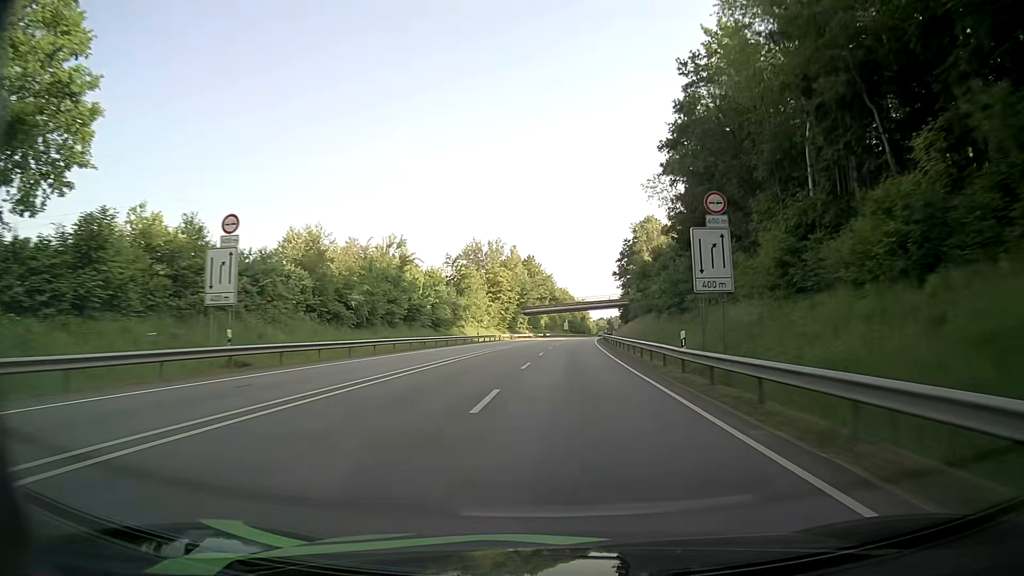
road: primary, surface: asphalt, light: Day
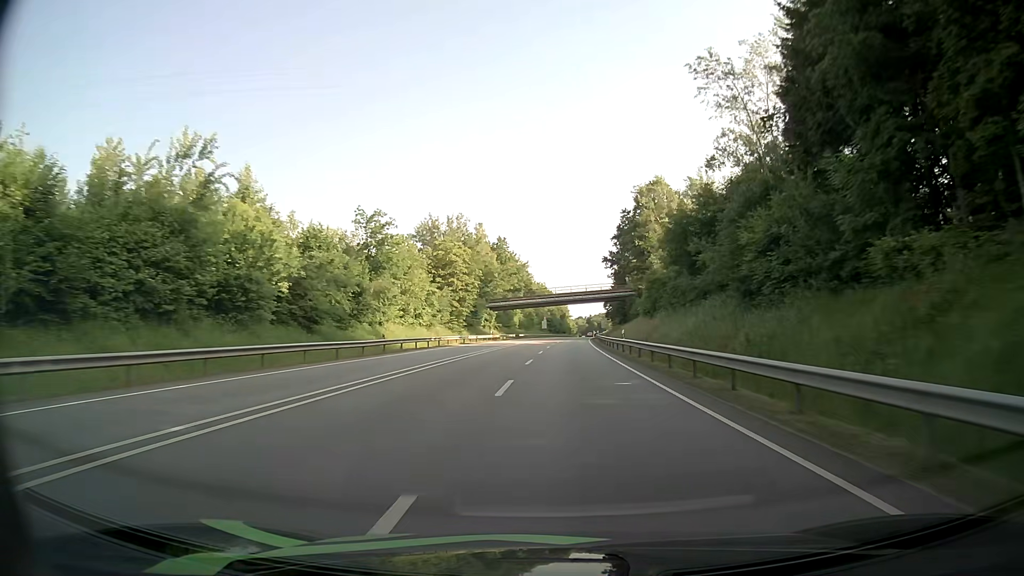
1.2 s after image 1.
(+0.4, +33.6) m; +2°
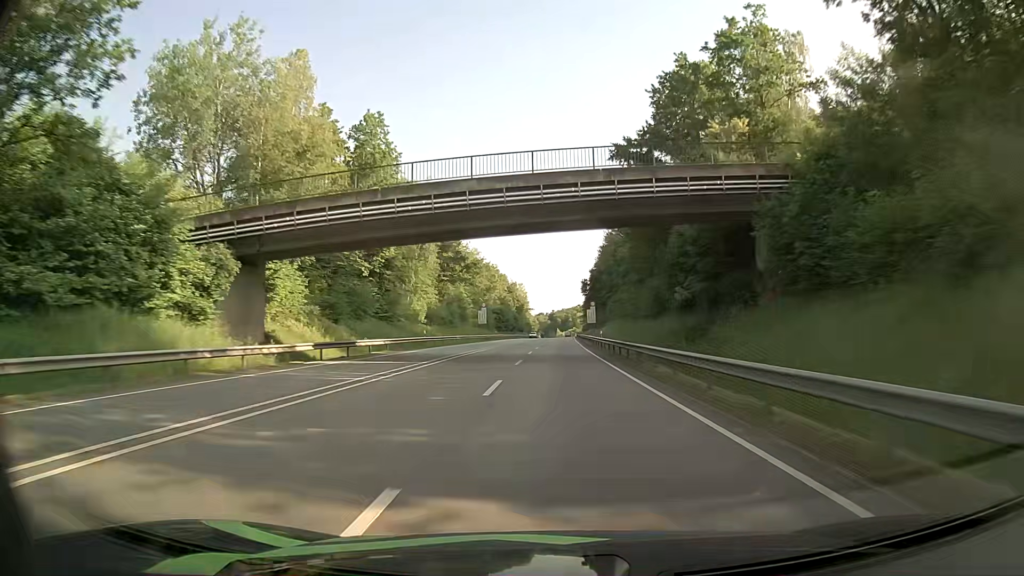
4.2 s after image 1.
(+2.4, +84.5) m; +3°
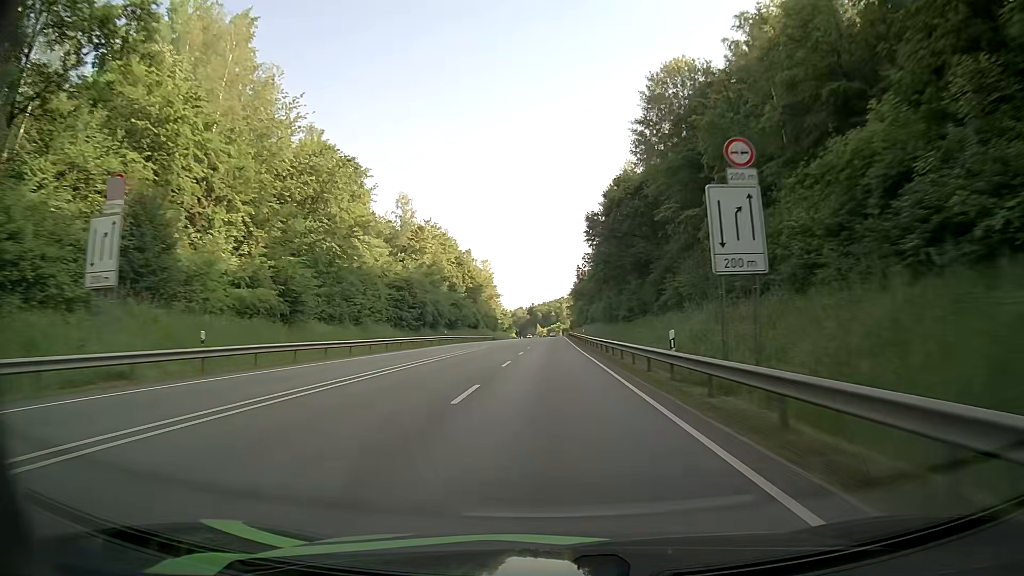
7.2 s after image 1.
(+1.7, +86.5) m; +2°
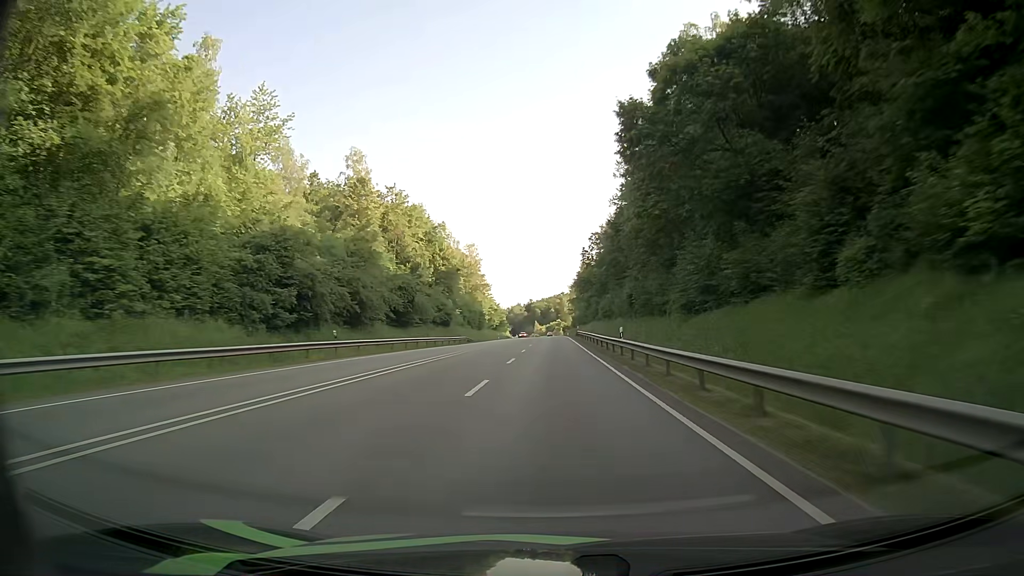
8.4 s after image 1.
(+0.1, +35.0) m; 0°
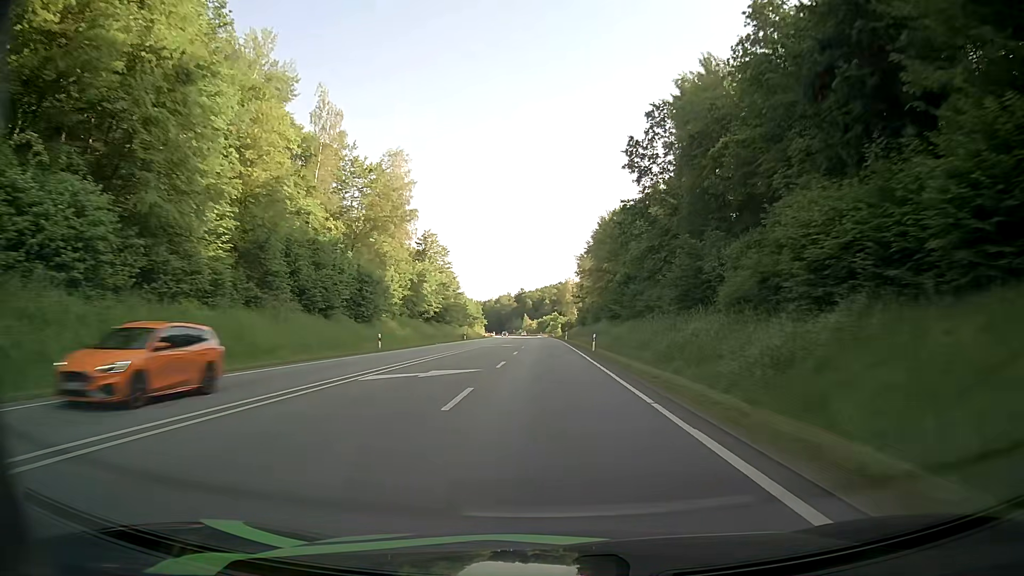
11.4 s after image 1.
(0.0, +87.4) m; 0°
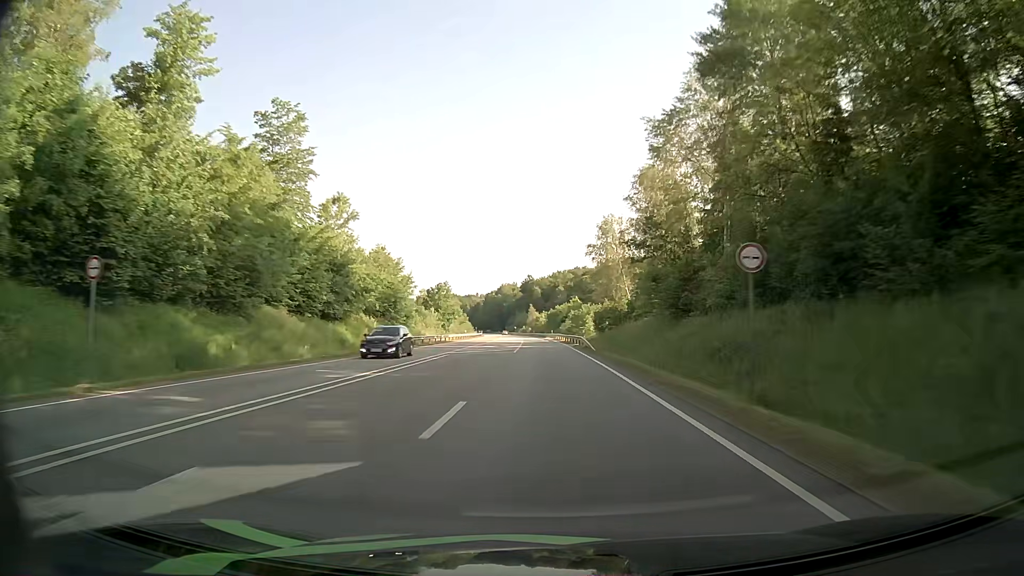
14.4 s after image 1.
(-0.7, +87.4) m; -1°
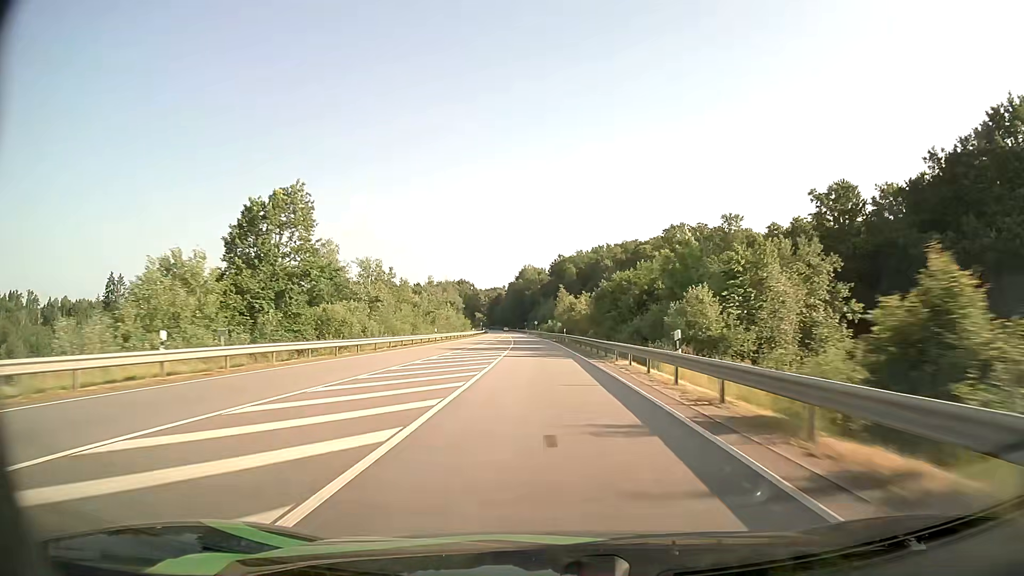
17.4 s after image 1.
(-1.6, +87.9) m; -3°
(0, +10) (0, +20) (0, +30) (-1, +40) (-1, +50) (-1, +60) (-2, +70) (-2, +80) (-3, +90) (-3, +100) m
